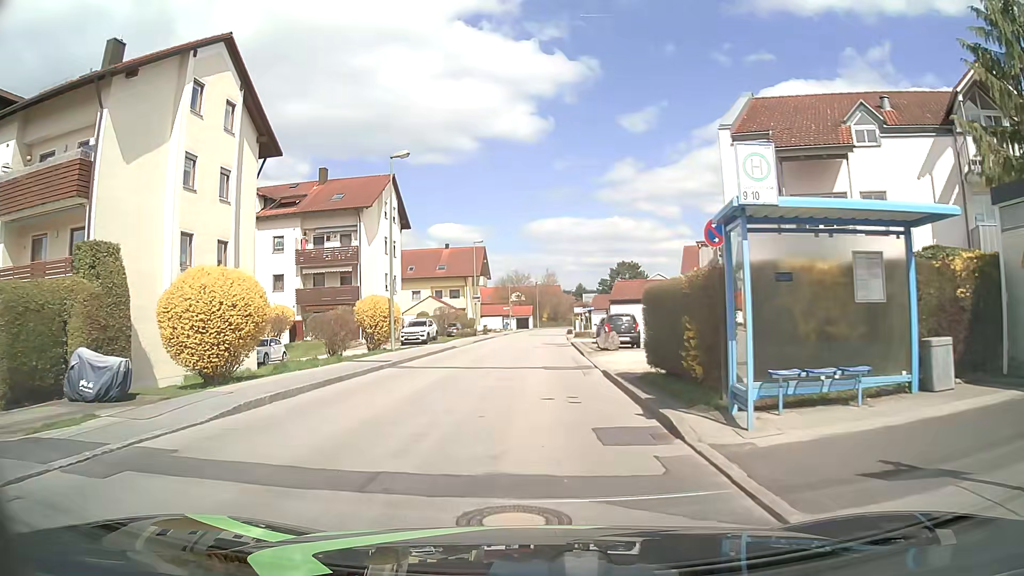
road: unclassified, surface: asphalt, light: Day
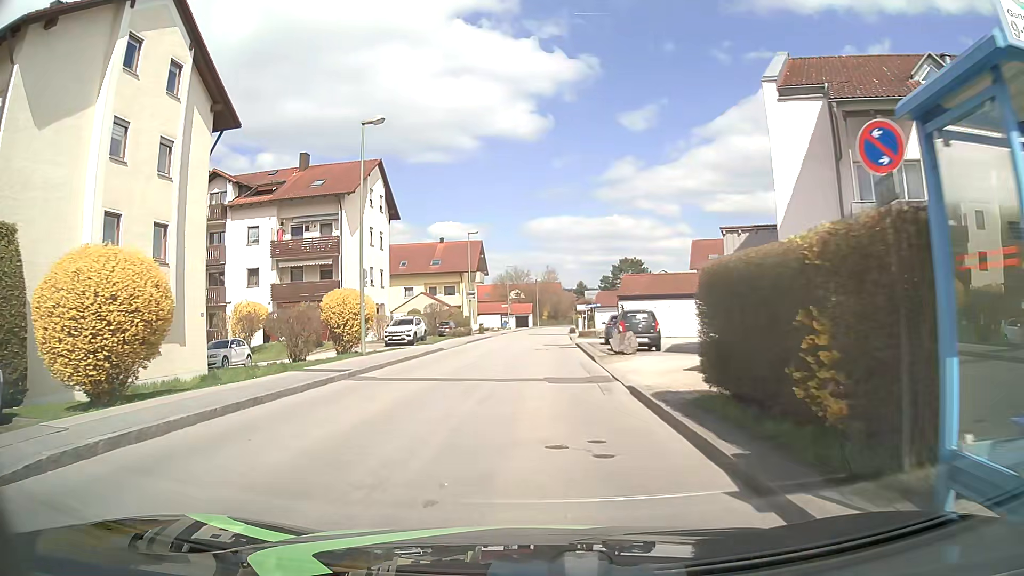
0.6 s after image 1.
(0.0, +4.8) m; 0°
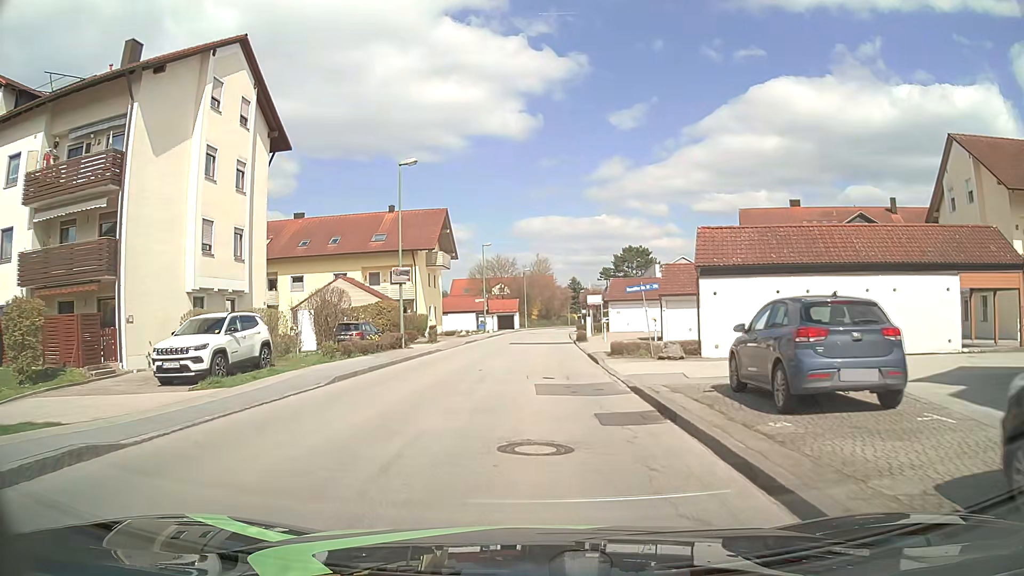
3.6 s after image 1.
(+0.2, +23.9) m; +1°
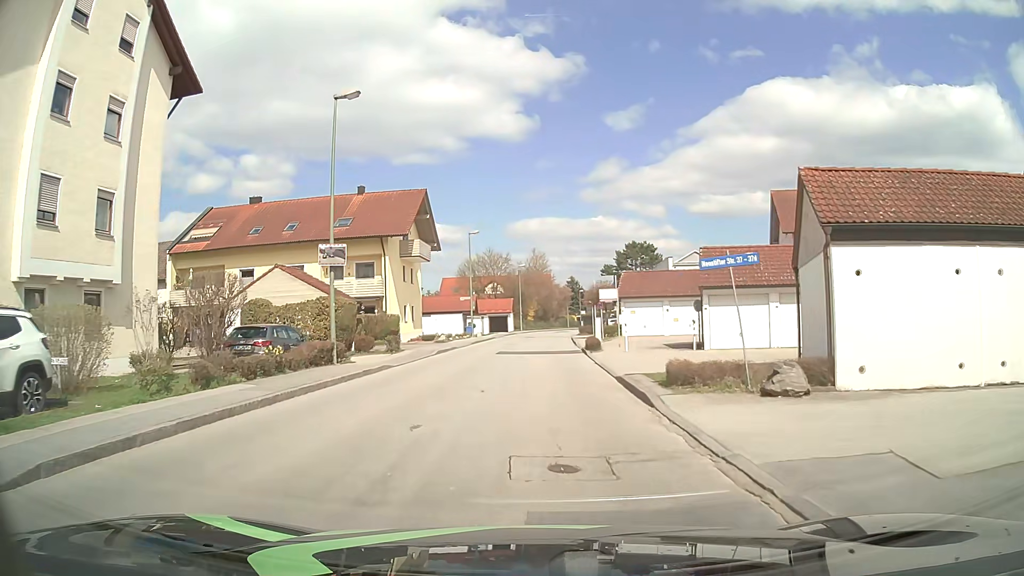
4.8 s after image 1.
(0.0, +9.6) m; +1°
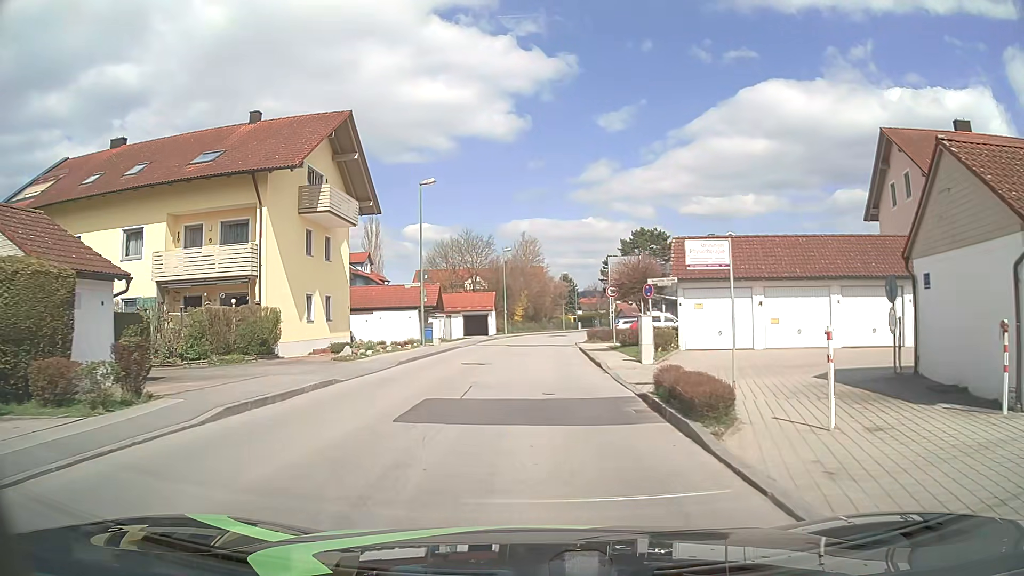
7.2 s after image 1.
(-0.1, +19.1) m; 0°
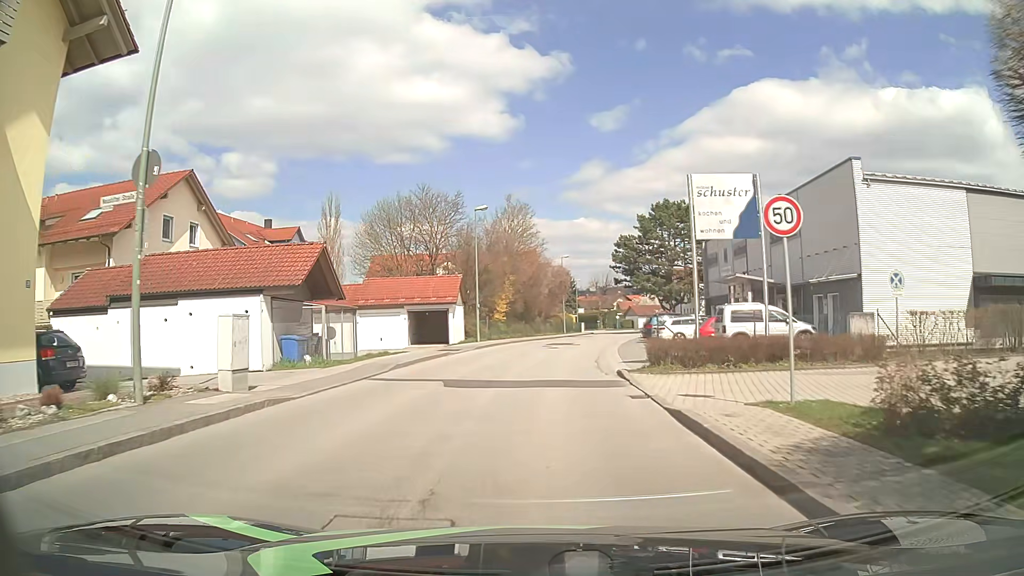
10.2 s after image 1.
(+0.3, +24.1) m; +2°
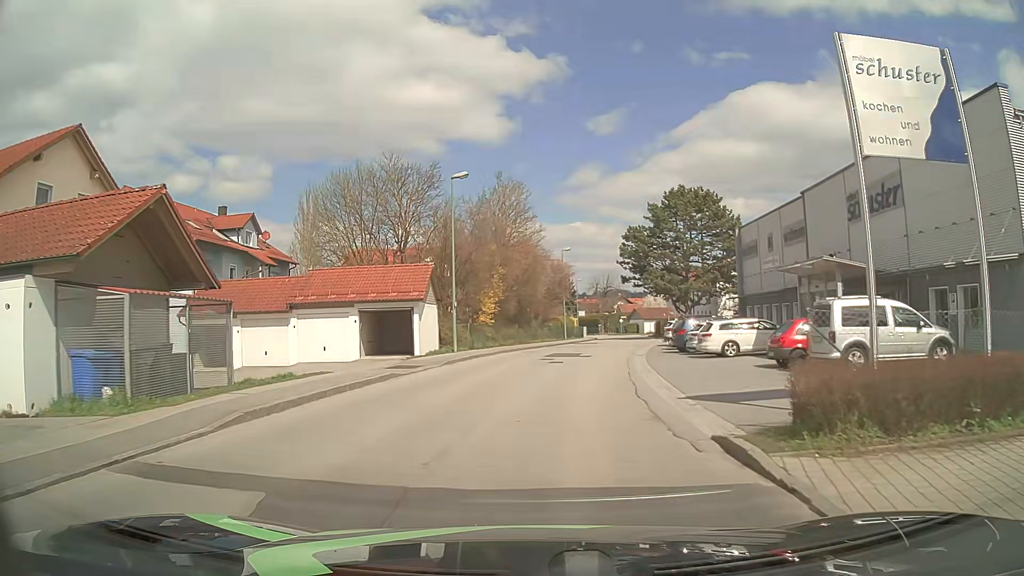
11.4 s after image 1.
(-0.1, +10.3) m; -1°
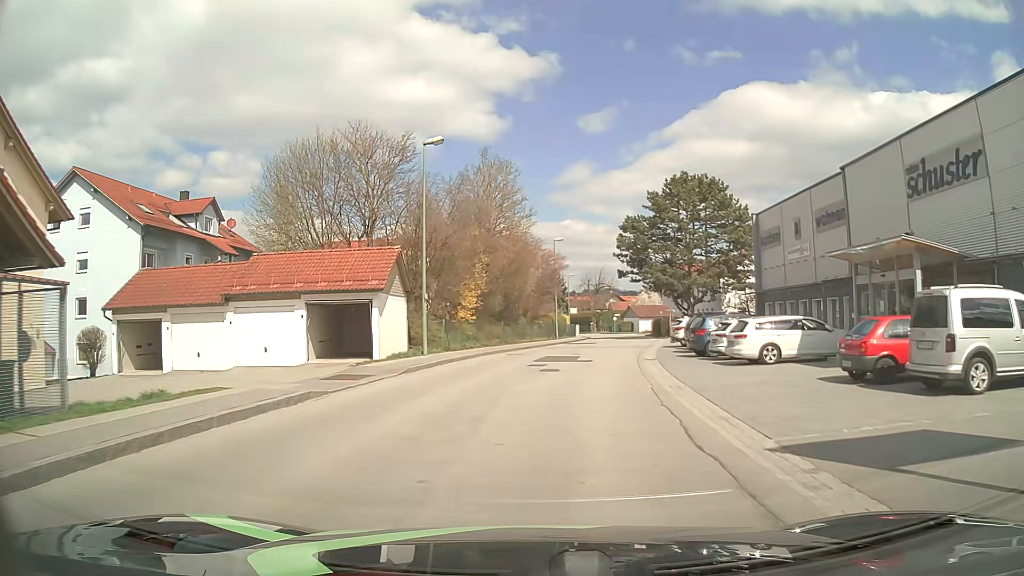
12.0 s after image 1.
(0.0, +5.7) m; 0°
